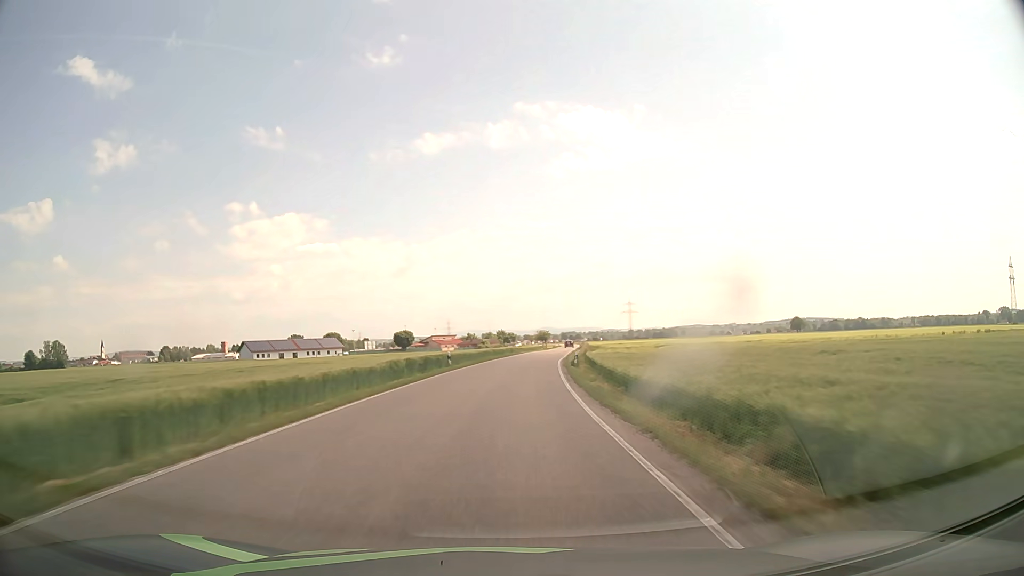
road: secondary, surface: asphalt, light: Day
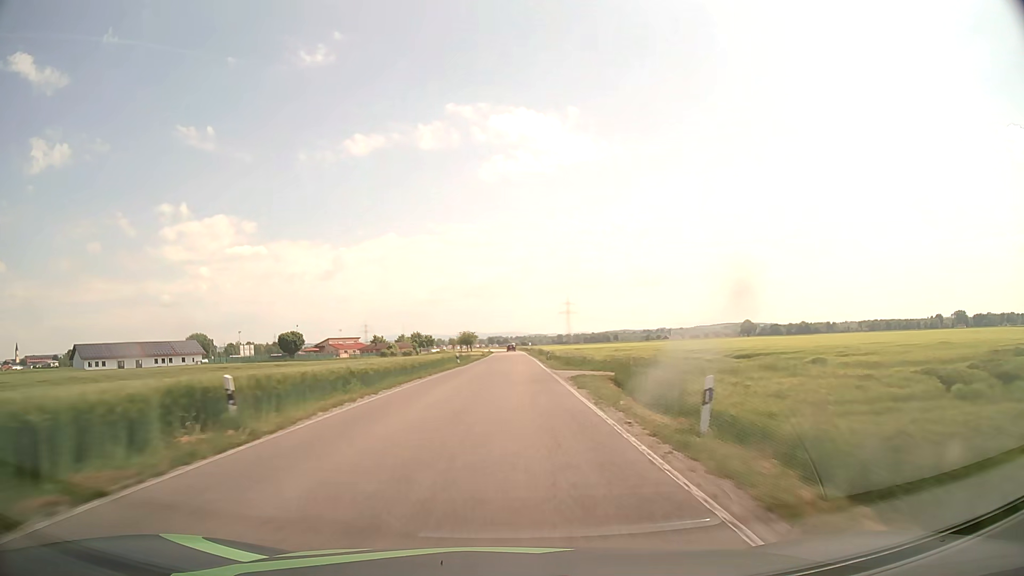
(+4.5, +70.3) m; +6°
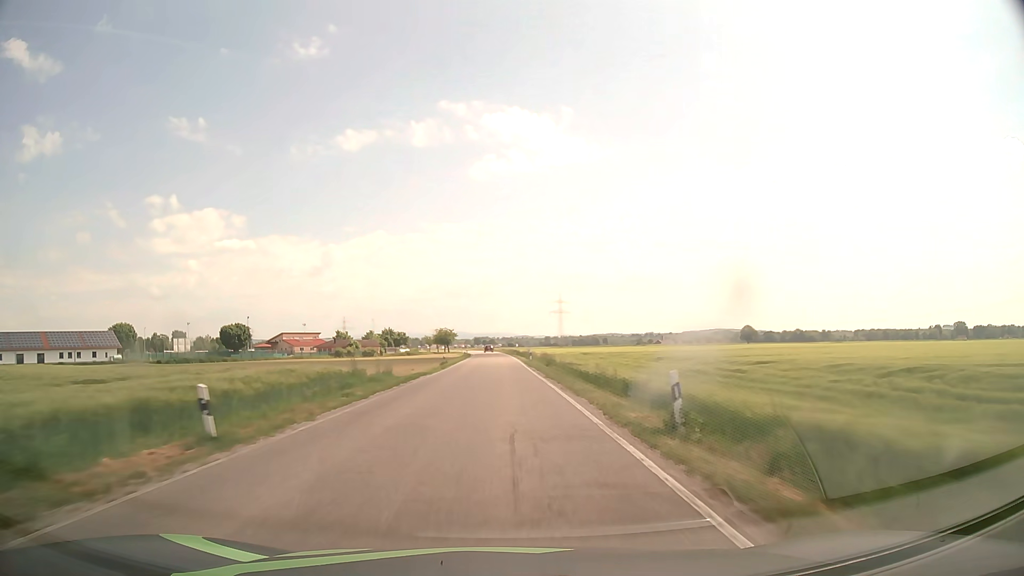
(+0.6, +42.5) m; +1°
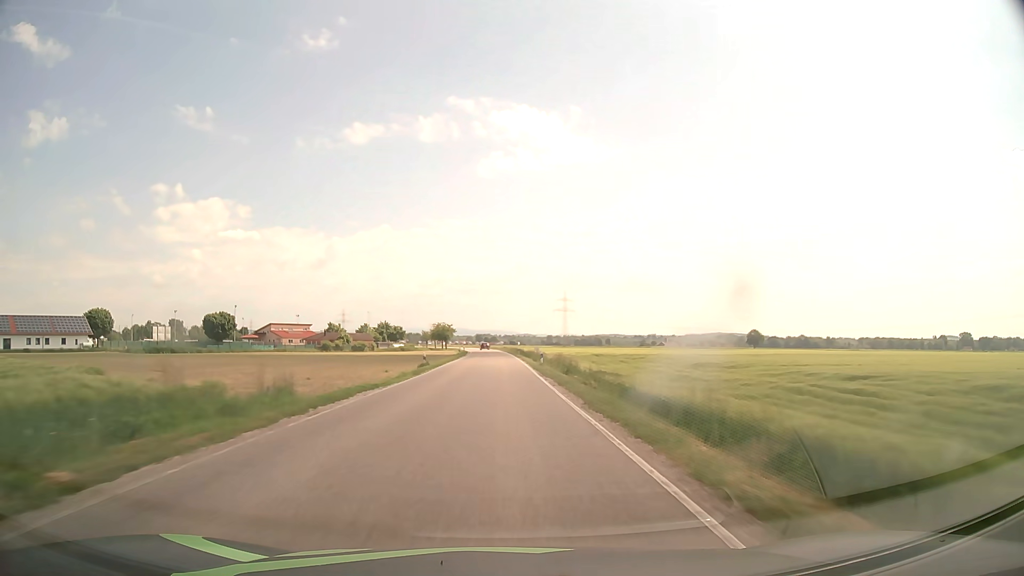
(0.0, +14.2) m; 0°
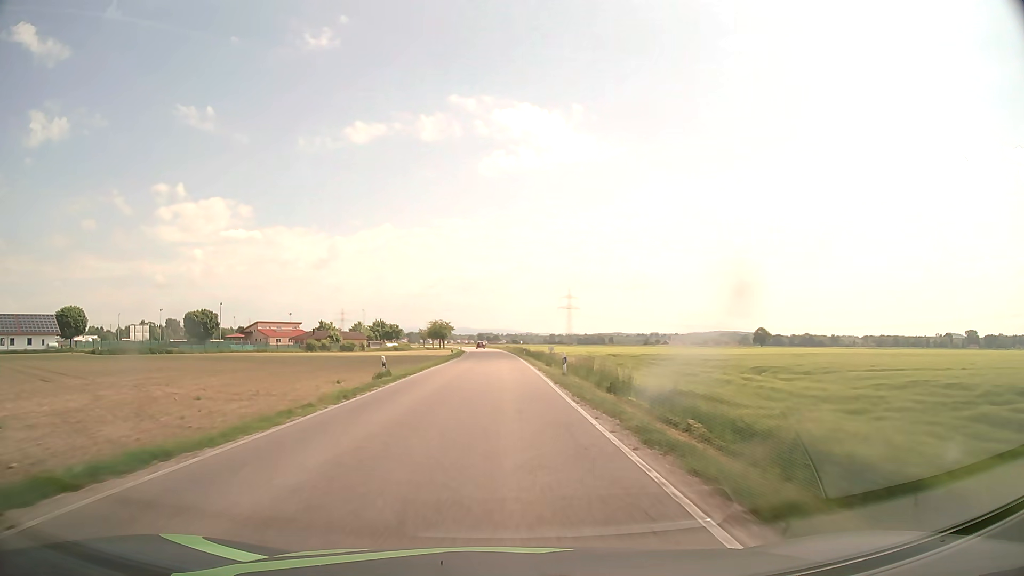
(0.0, +14.2) m; 0°
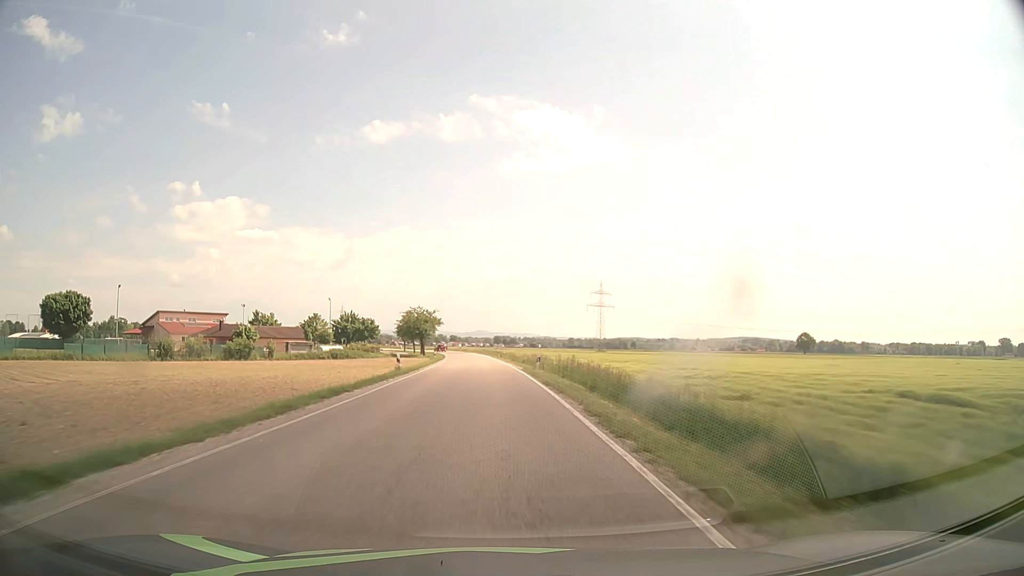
(-0.6, +70.9) m; -1°
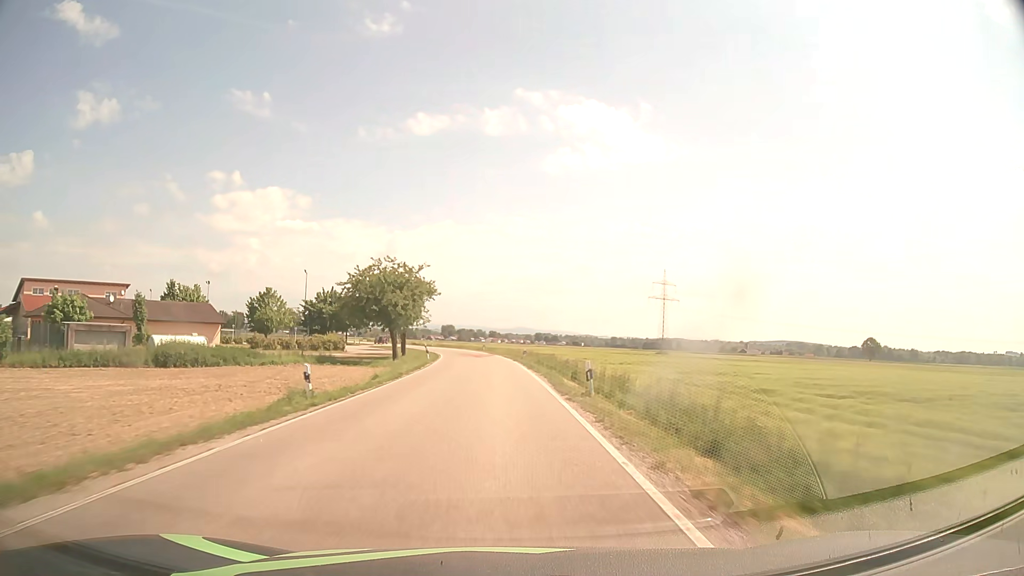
(-1.8, +56.7) m; -3°
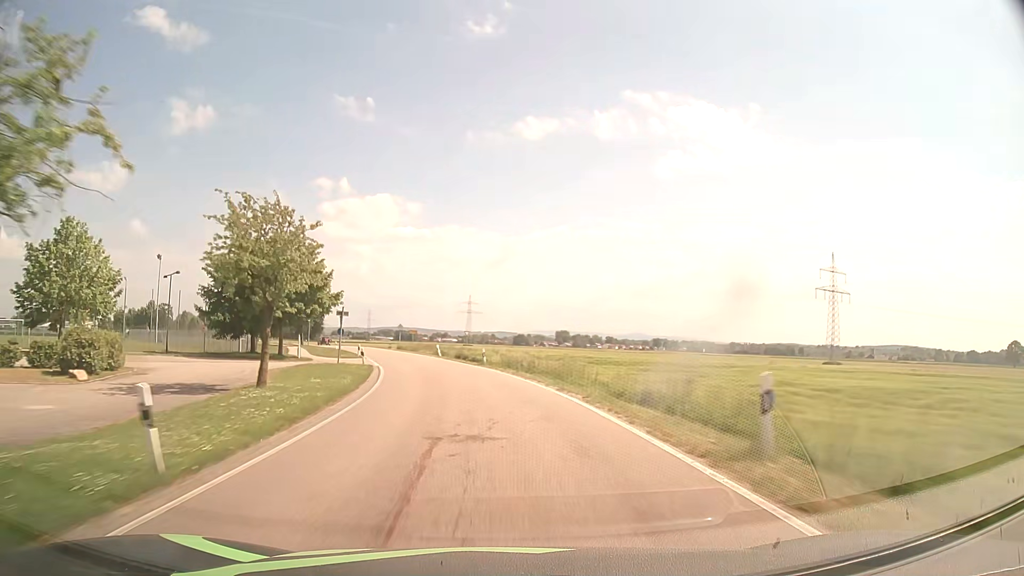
(-3.9, +70.7) m; -9°
(0, +10) (-1, +20) (-2, +30) (-4, +40) (-6, +49) (-9, +59) (-12, +69) (-15, +78) (-19, +87) (-23, +97) m
